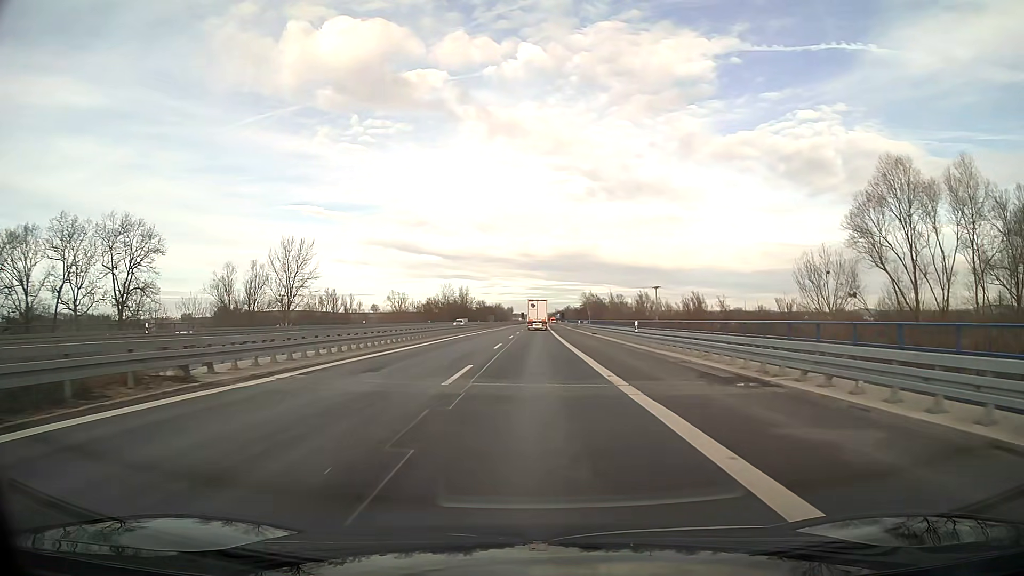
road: motorway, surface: asphalt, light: Day
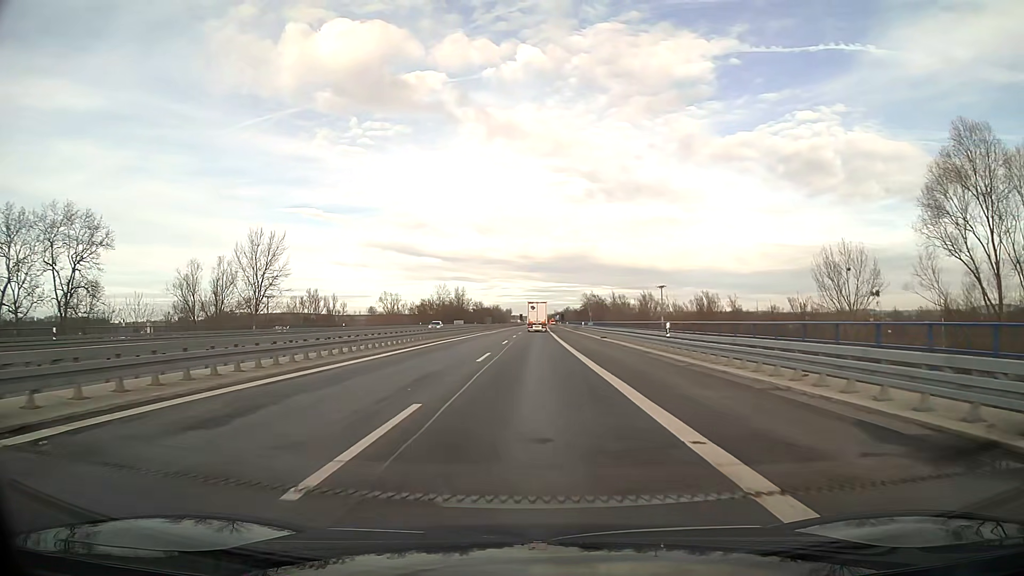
(0.0, +9.2) m; 0°
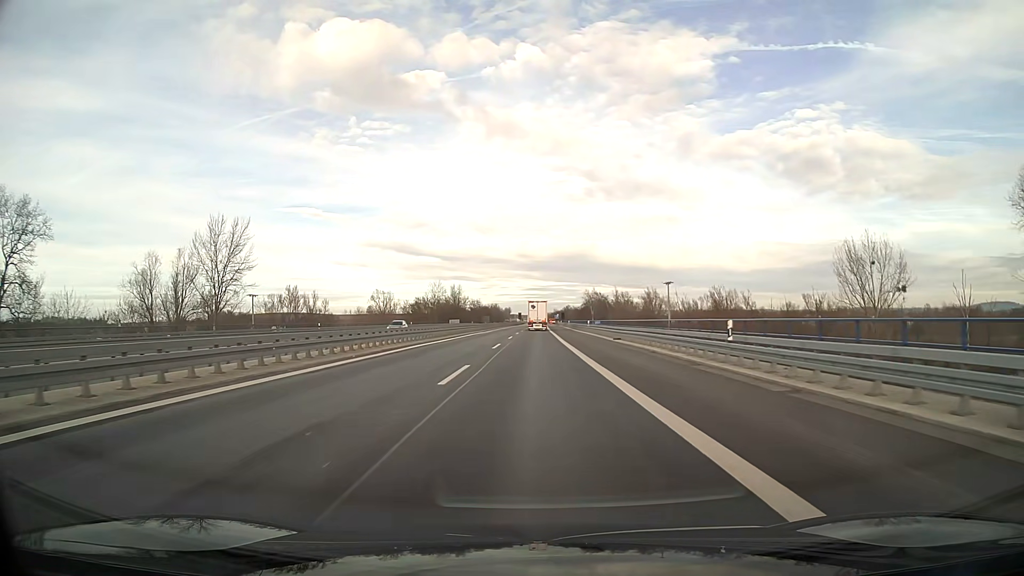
(0.0, +9.1) m; 0°
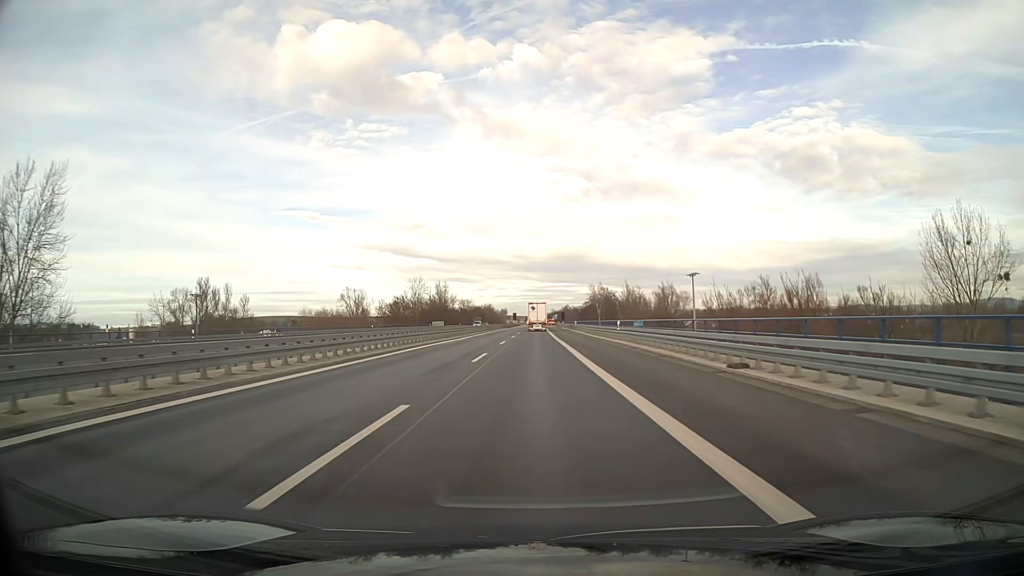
(+0.1, +27.4) m; 0°
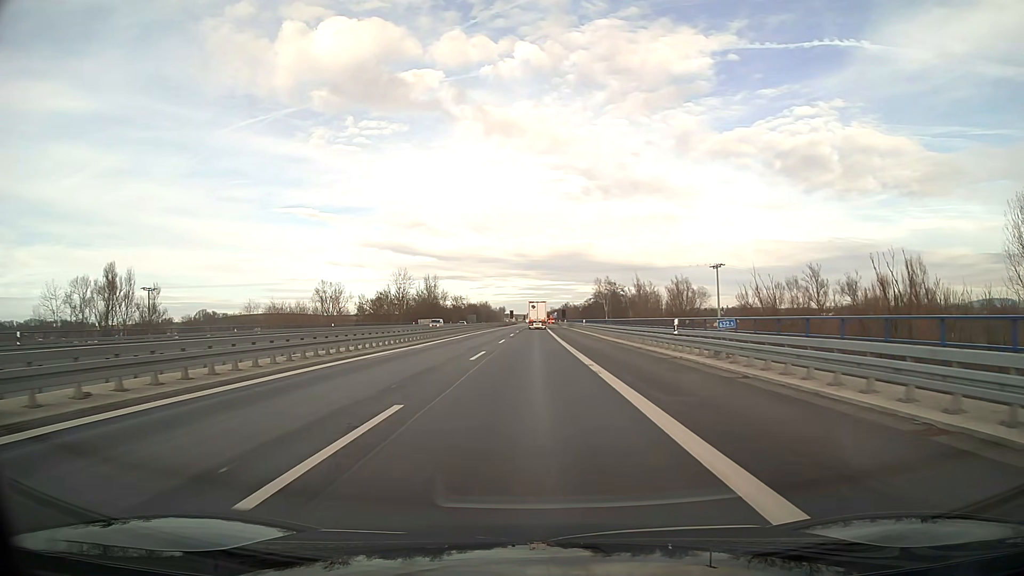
(0.0, +18.2) m; 0°
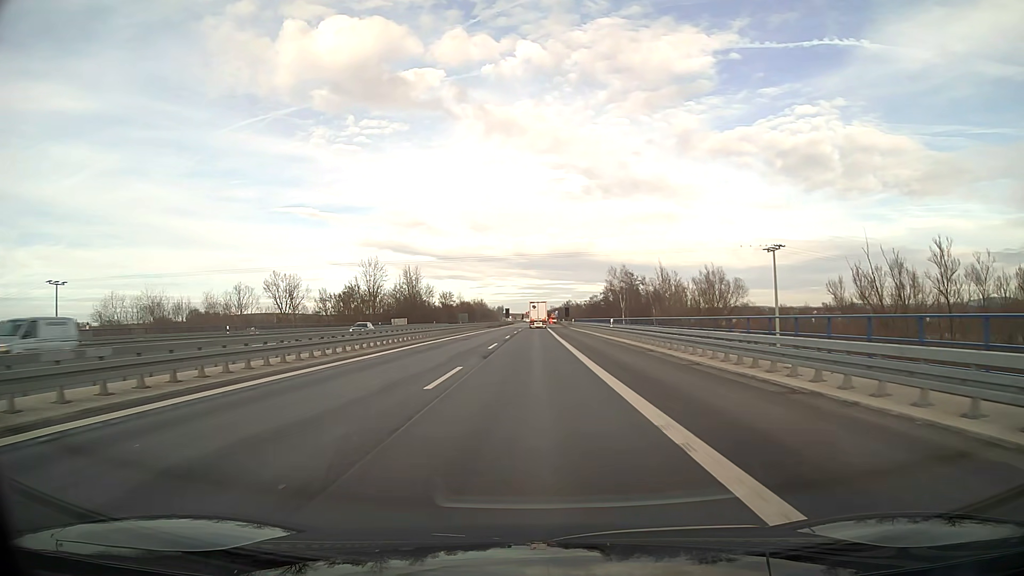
(0.0, +27.3) m; 0°
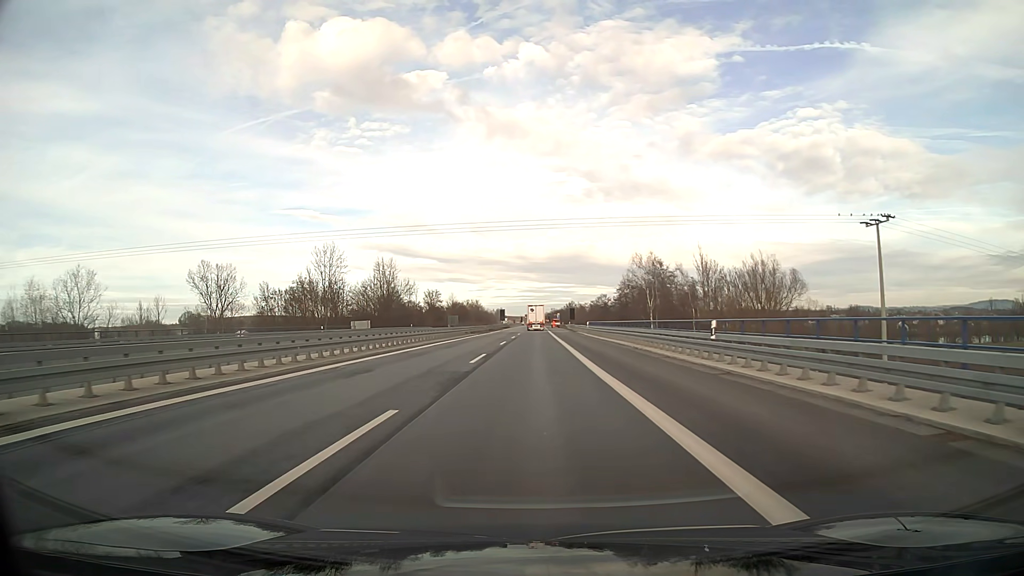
(0.0, +27.4) m; 0°
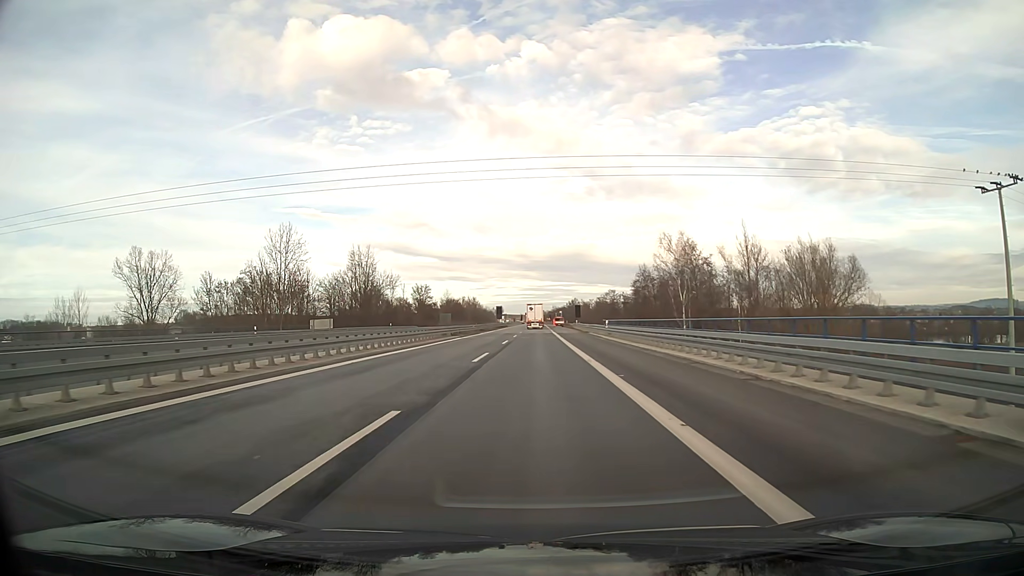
(0.0, +18.2) m; 0°
